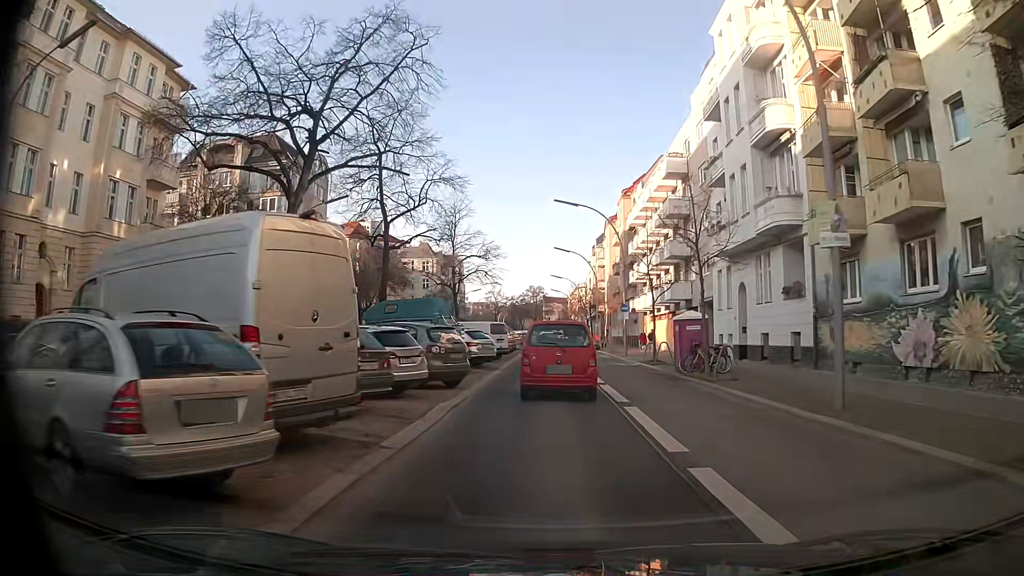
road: secondary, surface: asphalt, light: Day
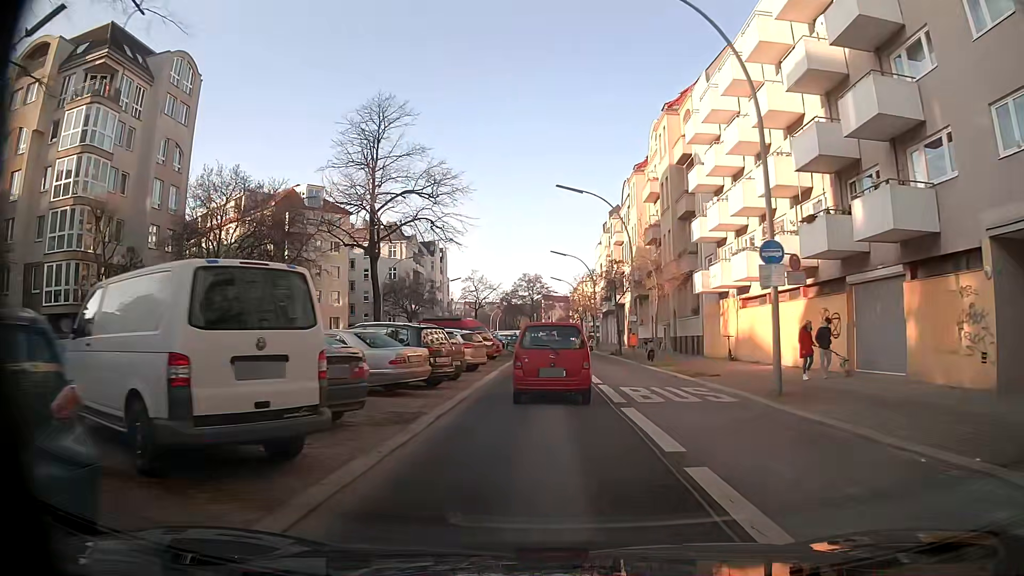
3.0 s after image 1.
(-0.2, +30.1) m; -1°
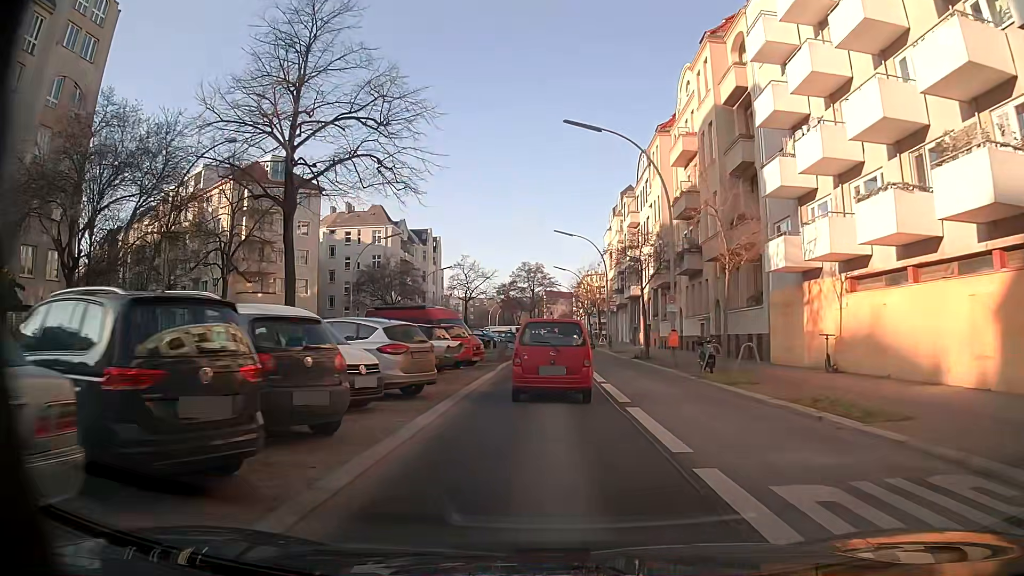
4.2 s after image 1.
(-0.1, +12.3) m; 0°
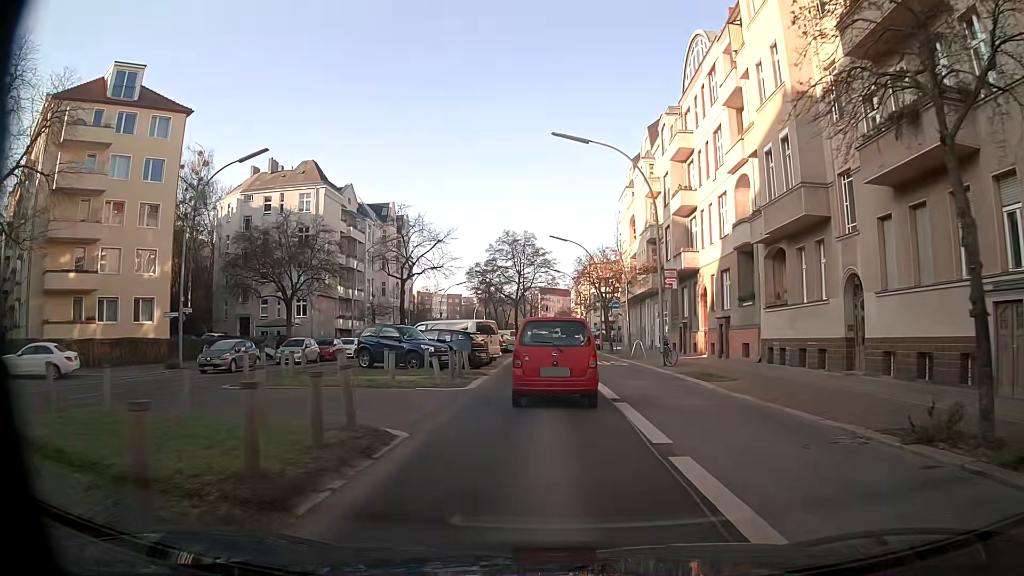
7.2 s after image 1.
(0.0, +29.1) m; 0°
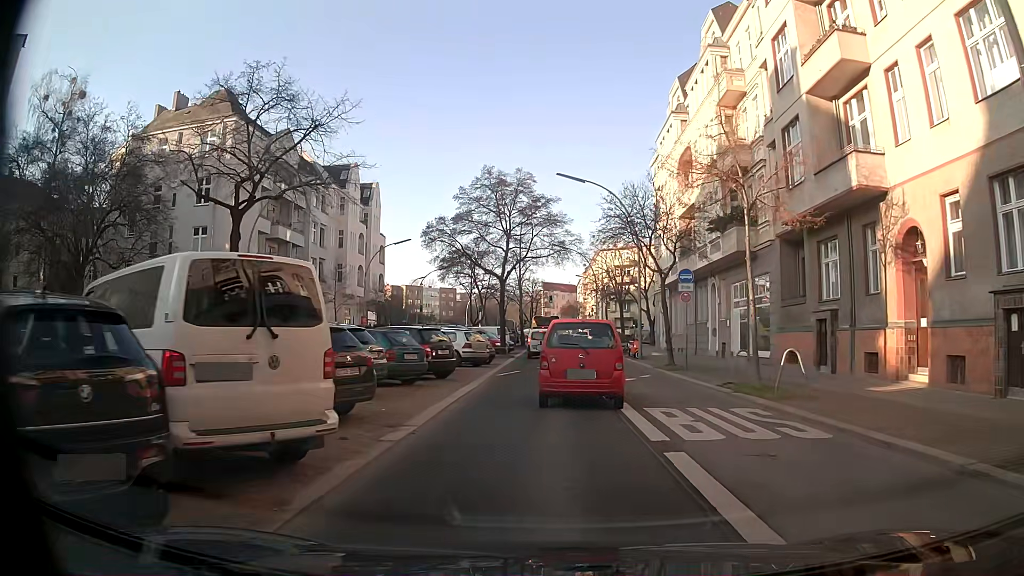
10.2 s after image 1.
(-0.2, +23.6) m; 0°
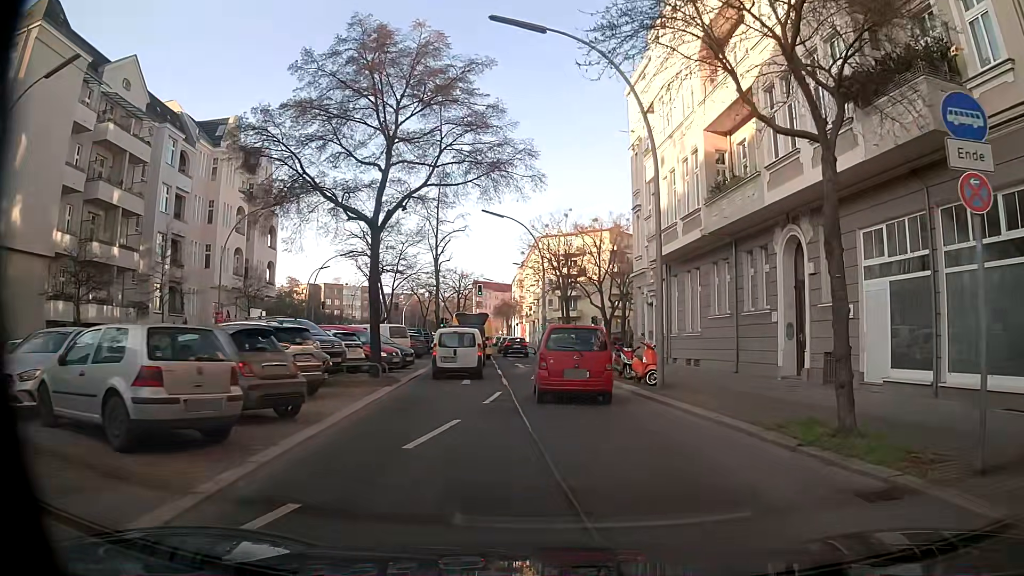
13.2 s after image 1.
(0.0, +19.9) m; +3°
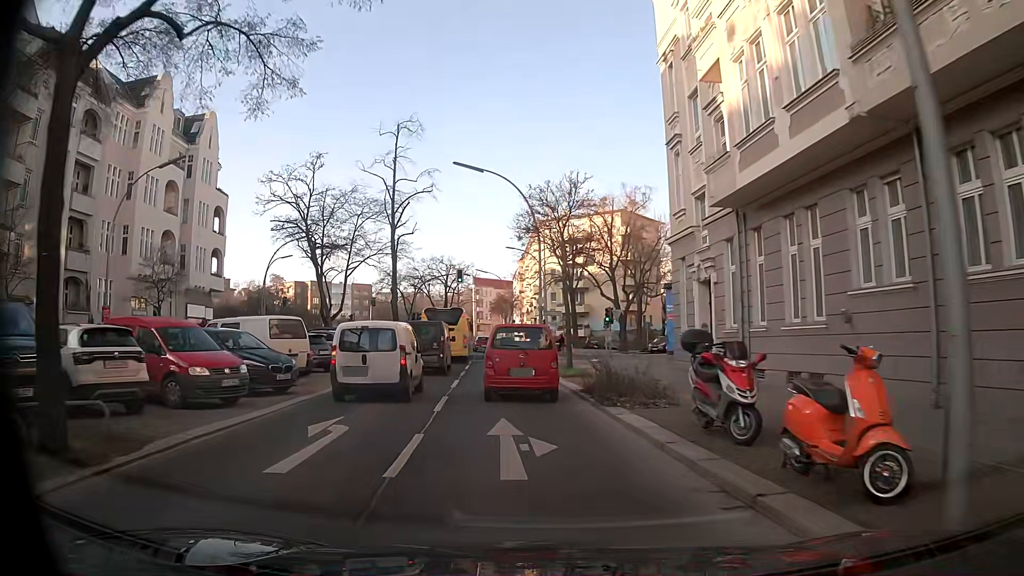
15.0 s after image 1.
(+0.7, +13.9) m; +1°
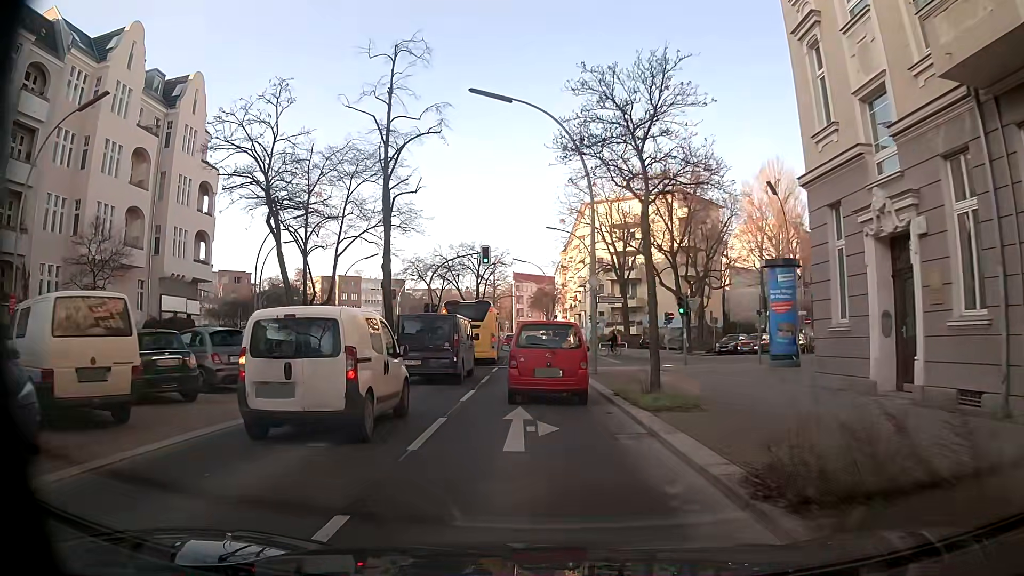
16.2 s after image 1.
(-0.4, +10.7) m; -4°
(0, +10) (0, +20) (0, +30) (-1, +40) (-1, +50) (-2, +60) (-3, +70) (-4, +80) (-5, +90) (-5, +100) m
